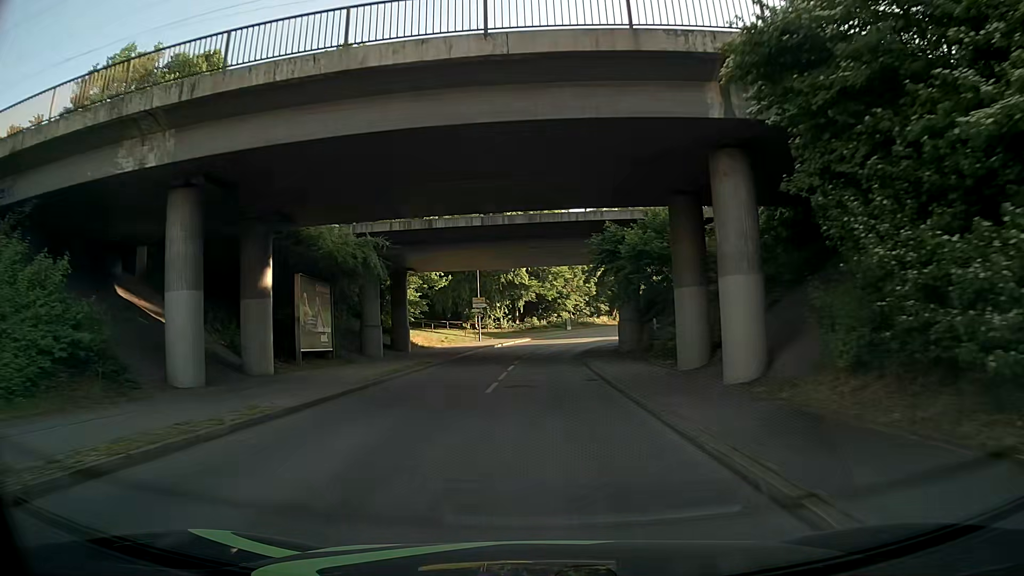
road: unclassified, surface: asphalt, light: Day
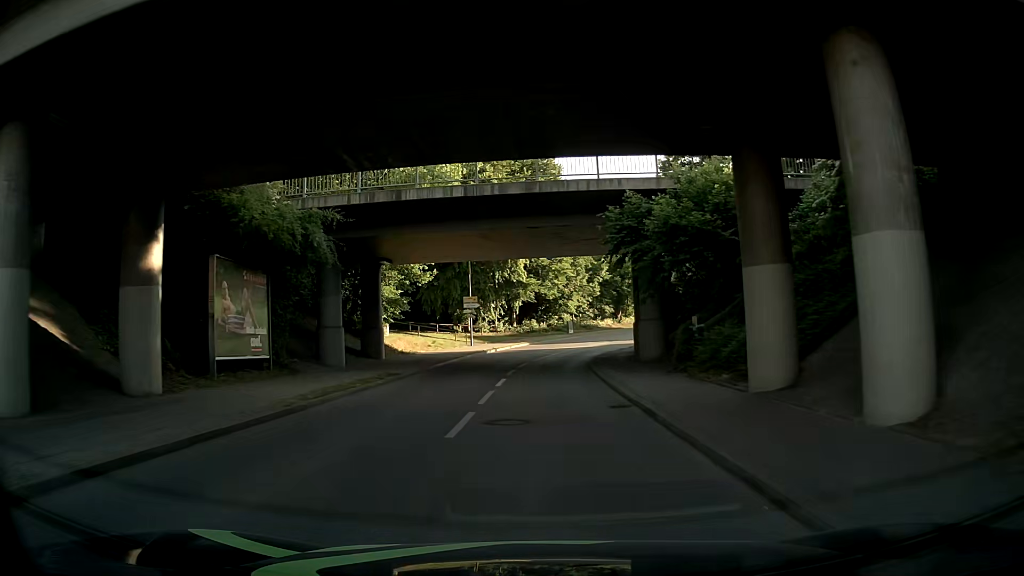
(0.0, +6.6) m; 0°
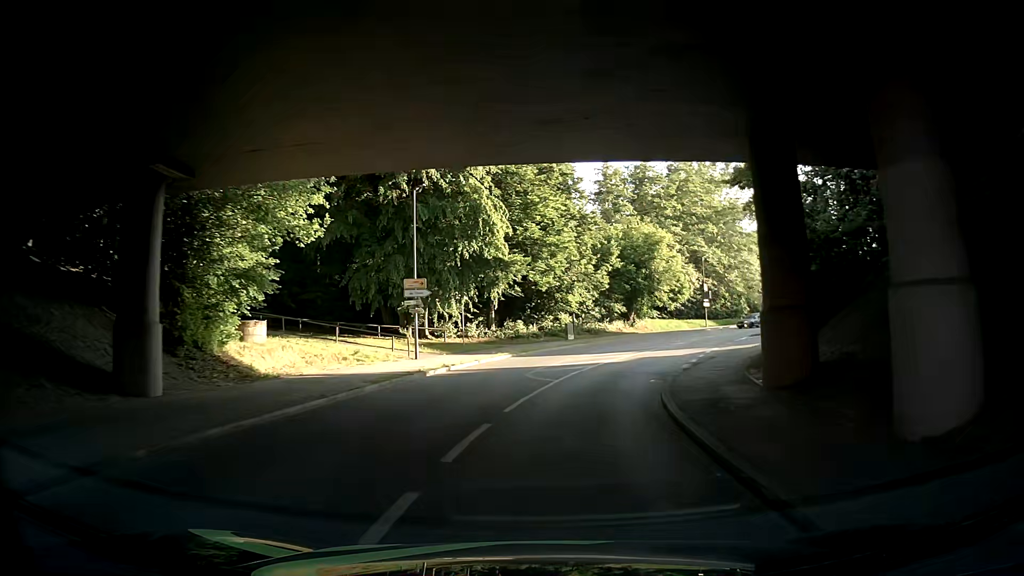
(+0.1, +19.7) m; 0°
(0, +10) (0, +20) (+3, +30) (+6, +39) (+11, +48) (+16, +56) (+23, +64) (+29, +72) (+36, +79) (+42, +87) m
